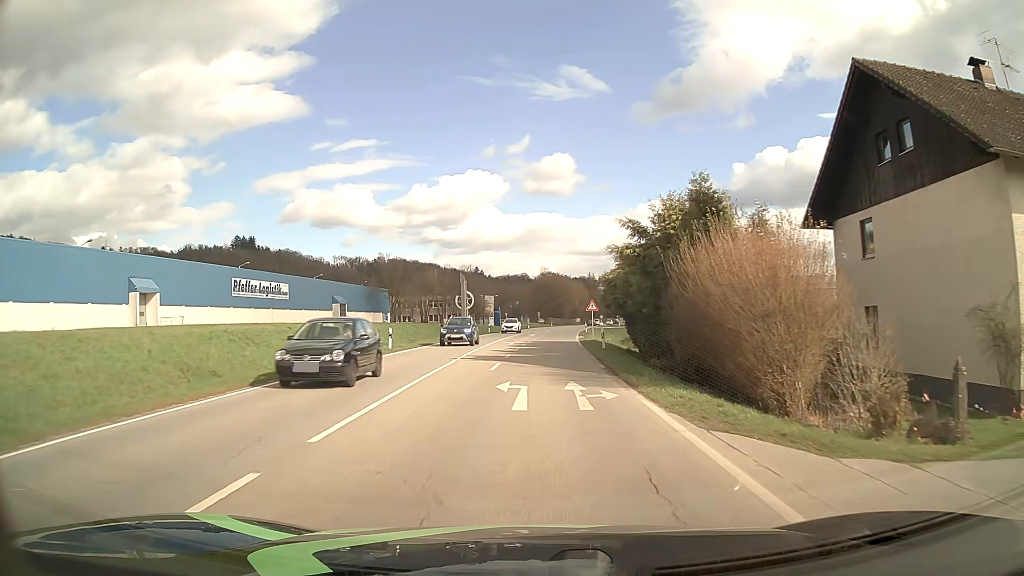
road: secondary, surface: asphalt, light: Day
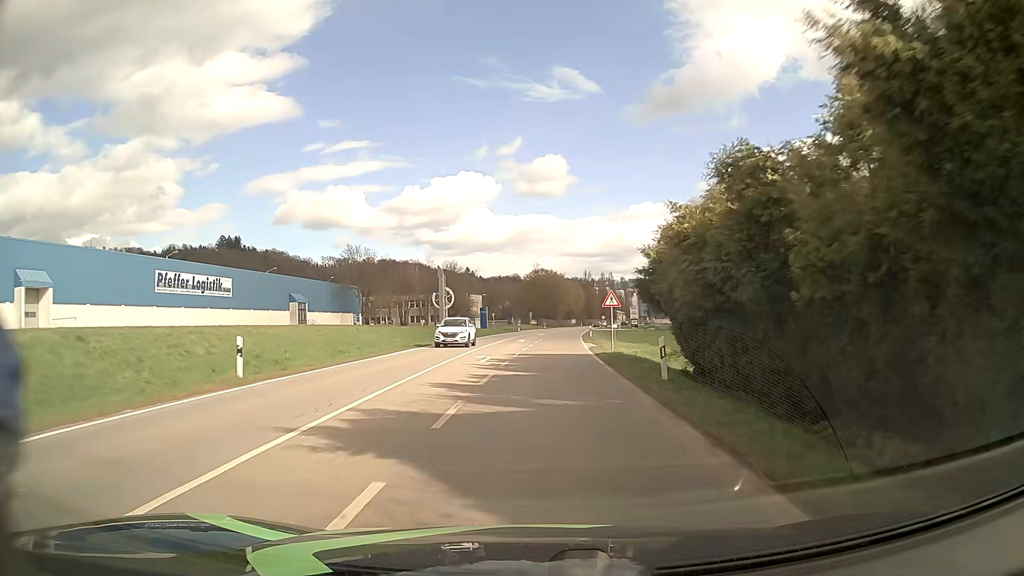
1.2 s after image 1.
(+0.1, +15.8) m; 0°
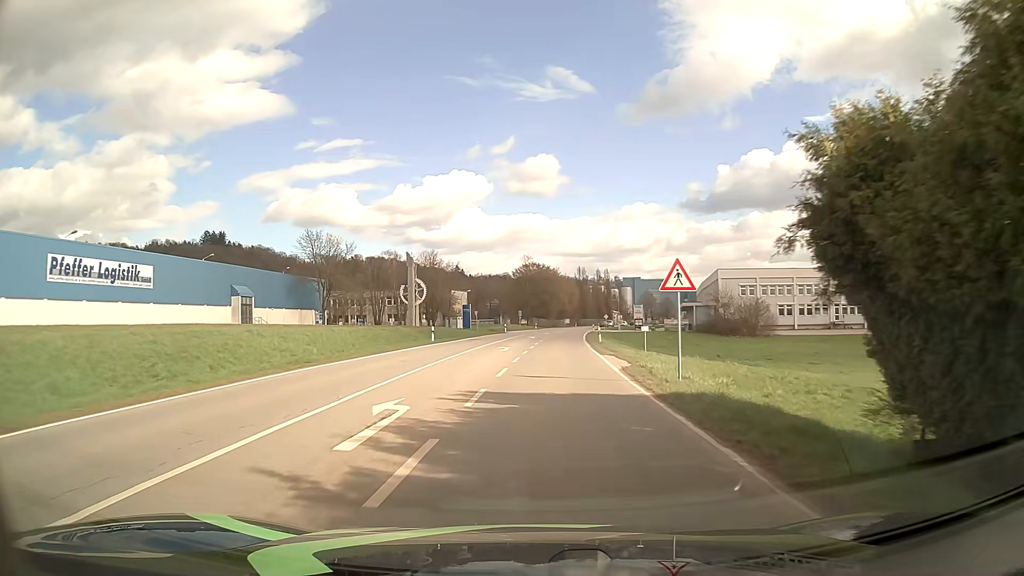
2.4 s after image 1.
(+0.1, +15.8) m; +1°
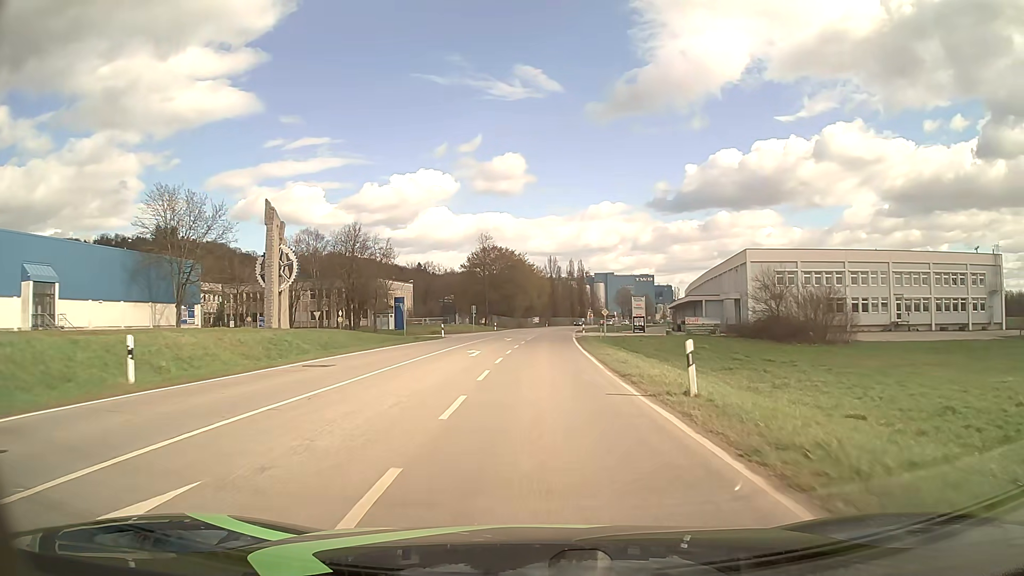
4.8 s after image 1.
(+0.8, +31.7) m; +3°
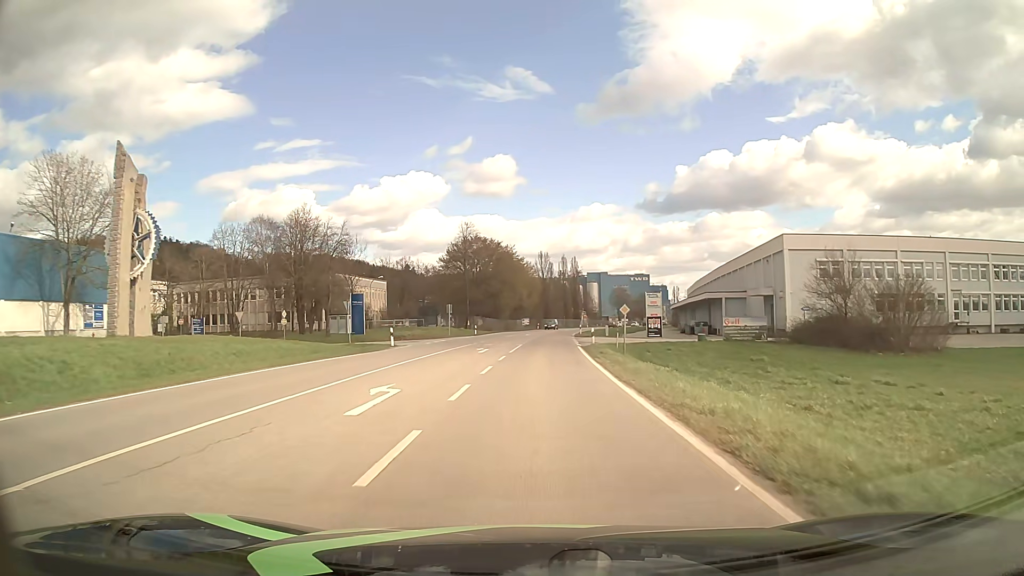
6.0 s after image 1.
(+0.1, +15.9) m; +1°
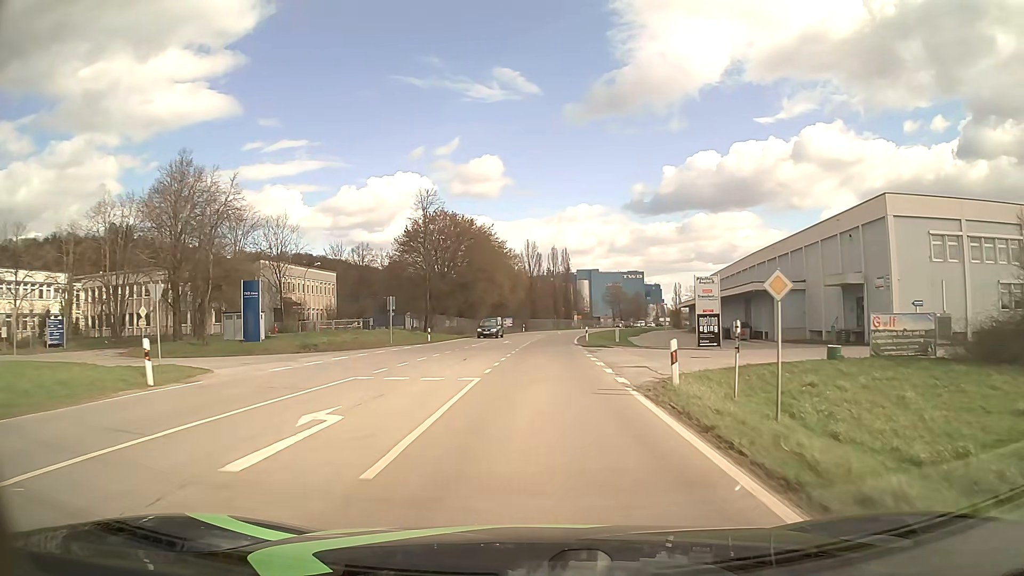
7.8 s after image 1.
(+0.3, +23.8) m; +1°
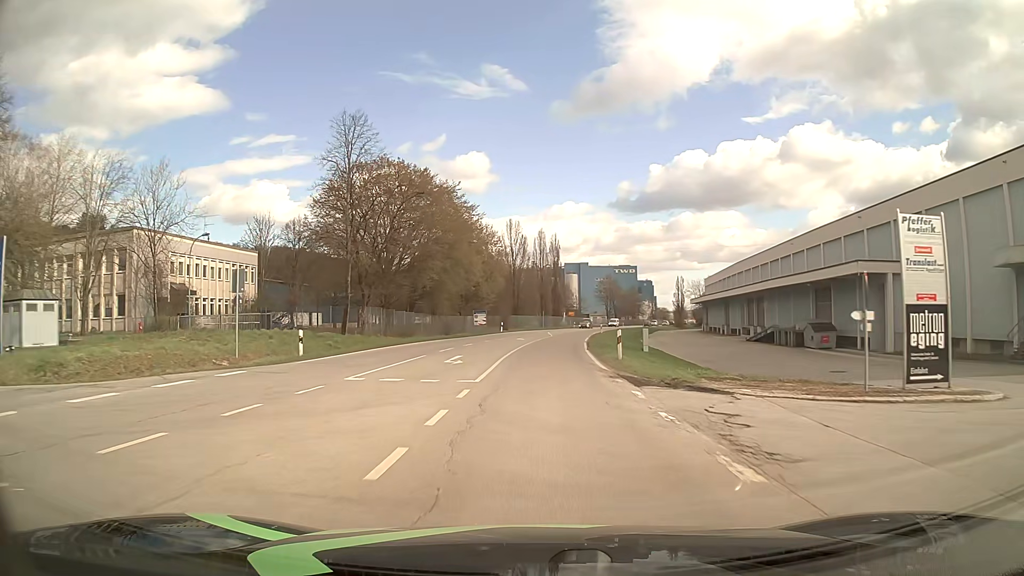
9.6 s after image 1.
(+0.3, +23.8) m; +1°
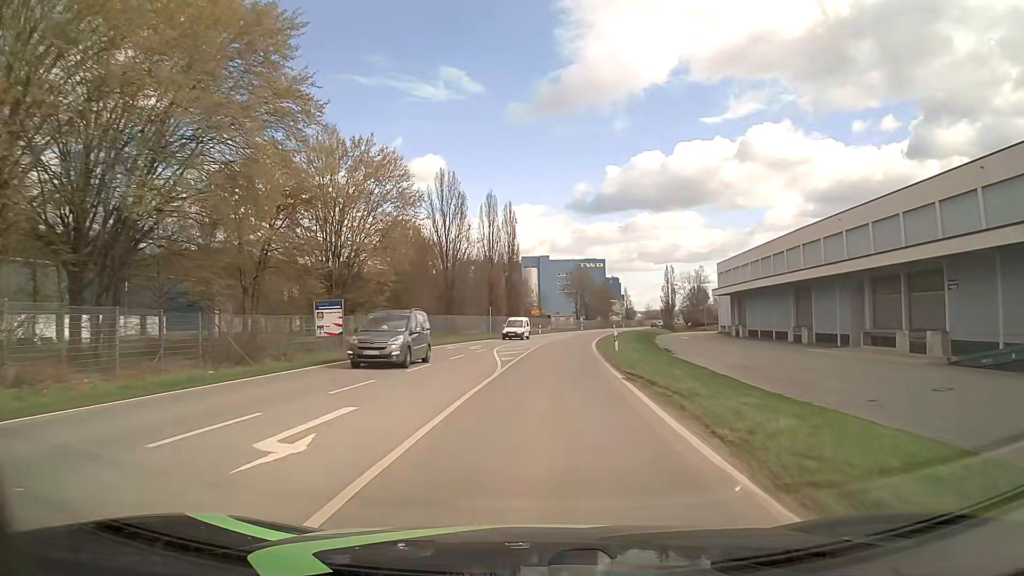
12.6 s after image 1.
(+1.3, +39.7) m; +4°
(0, +10) (0, +20) (+1, +30) (+2, +40) (+3, +50) (+4, +60) (+5, +70) (+7, +80) (+8, +89) (+11, +99) m
